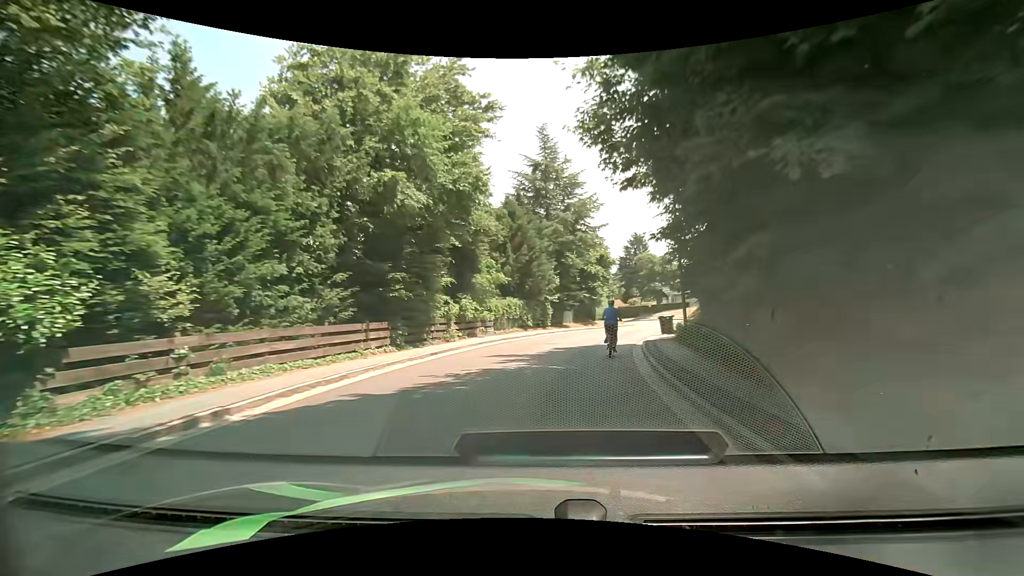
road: tertiary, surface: asphalt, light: Day
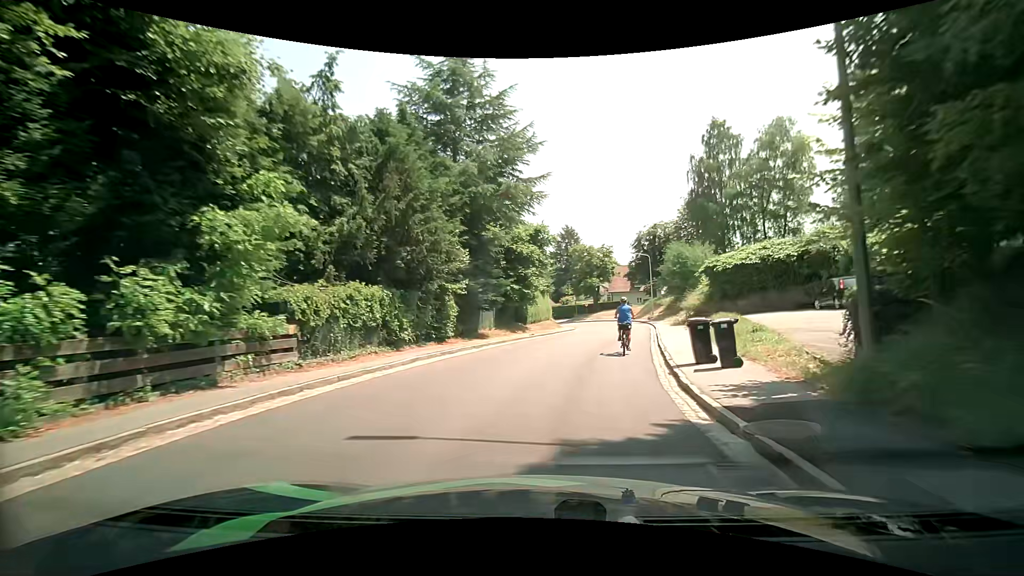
(+1.0, +15.8) m; +7°
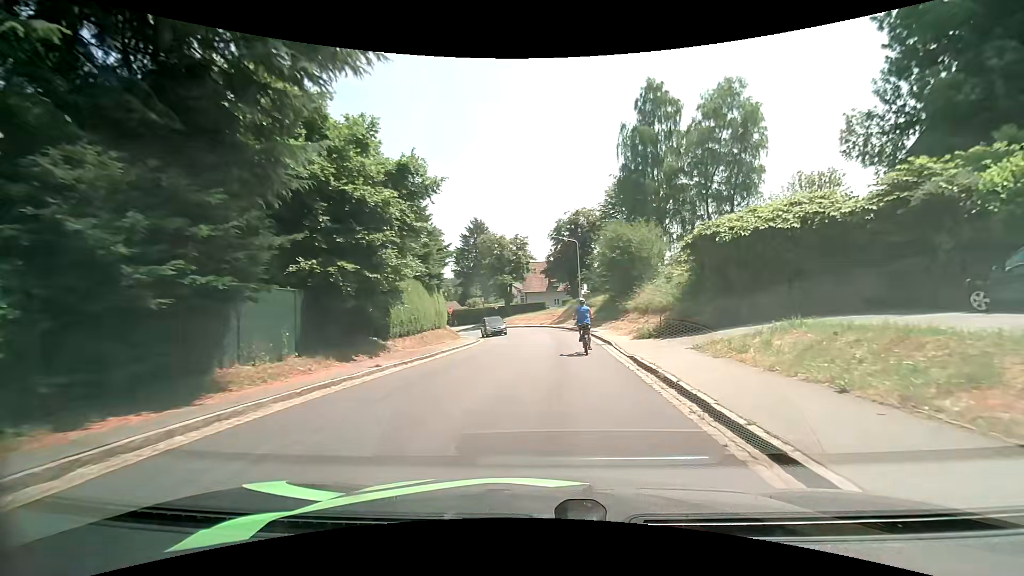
(+1.6, +15.3) m; +12°
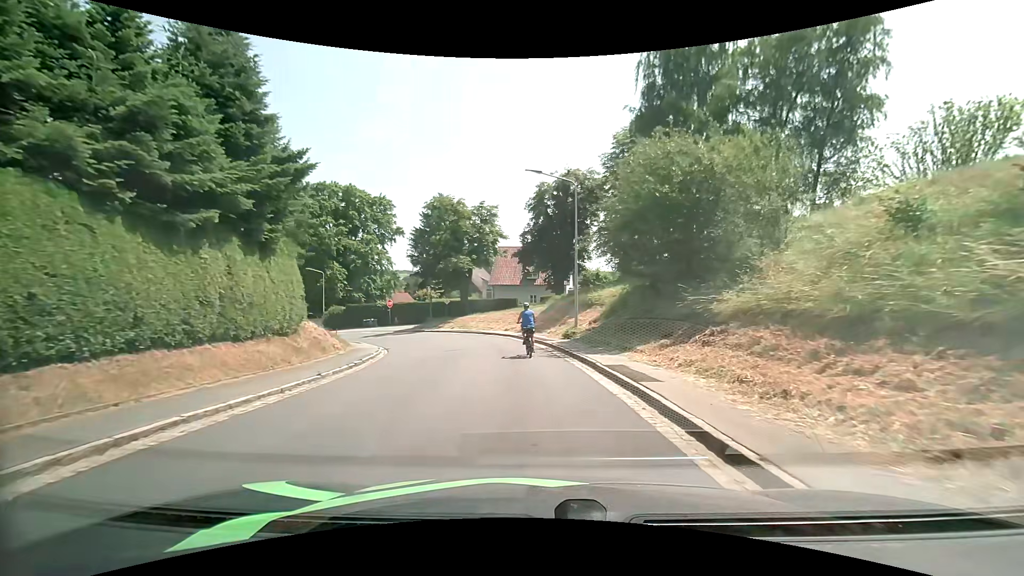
(+0.7, +20.0) m; +2°
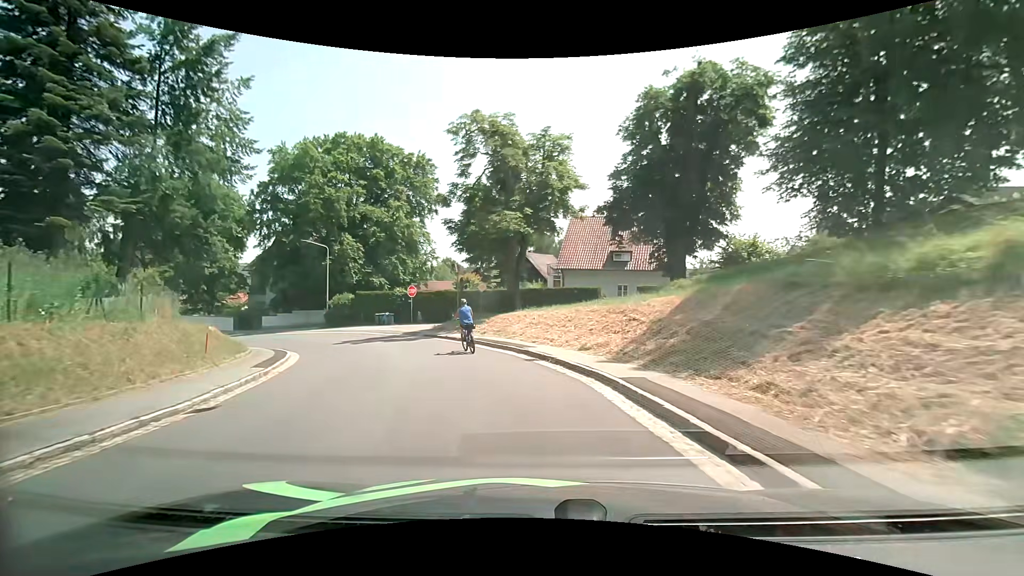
(-0.8, +19.6) m; -7°
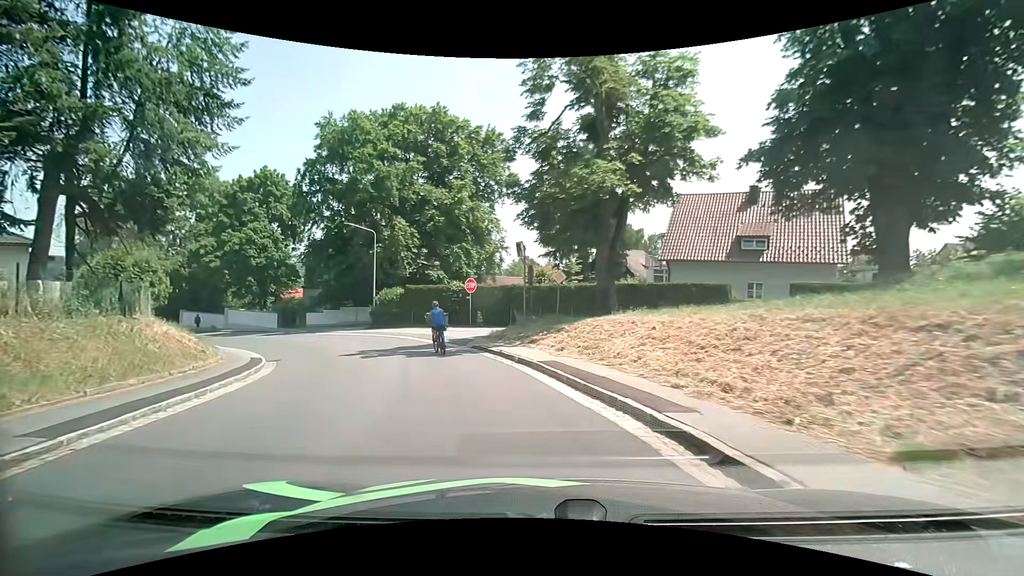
(-0.6, +9.5) m; -9°
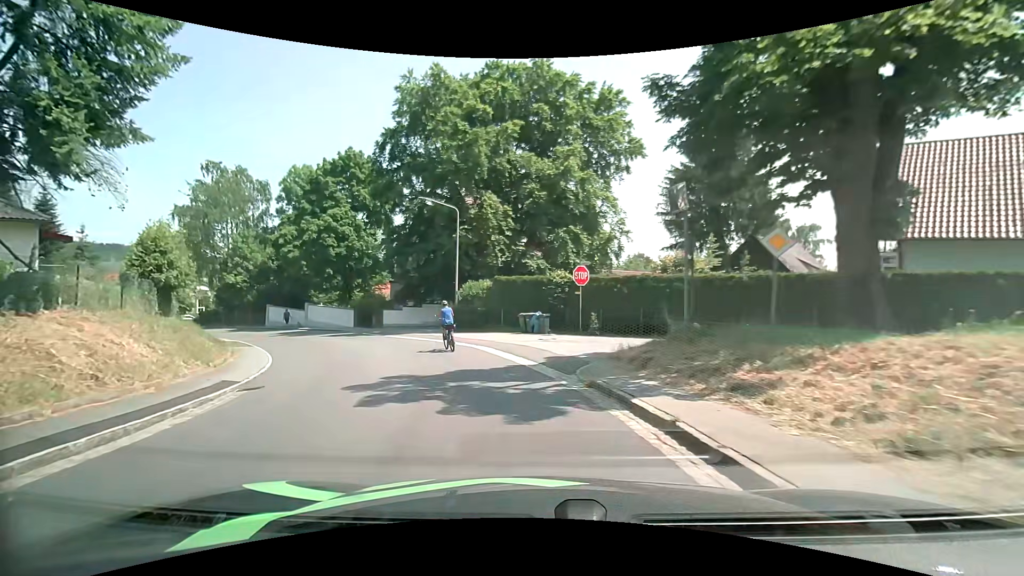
(-0.9, +9.3) m; -10°
(-1, +10) (-5, +19) (-10, +28) (-17, +35) (-24, +42) (-32, +48) (-40, +54) (-48, +60) (-56, +66) (-64, +72) m
